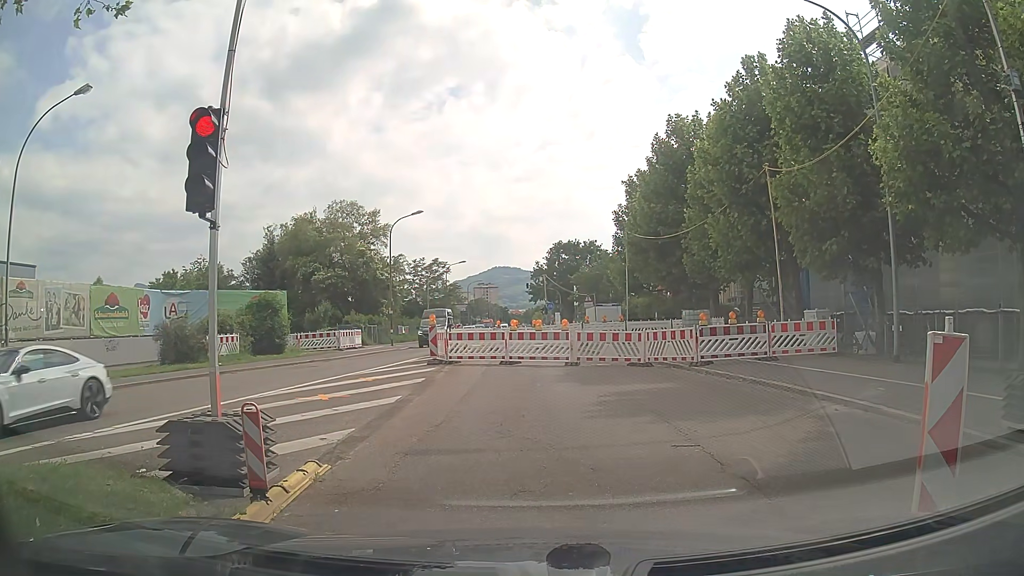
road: secondary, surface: asphalt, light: Day
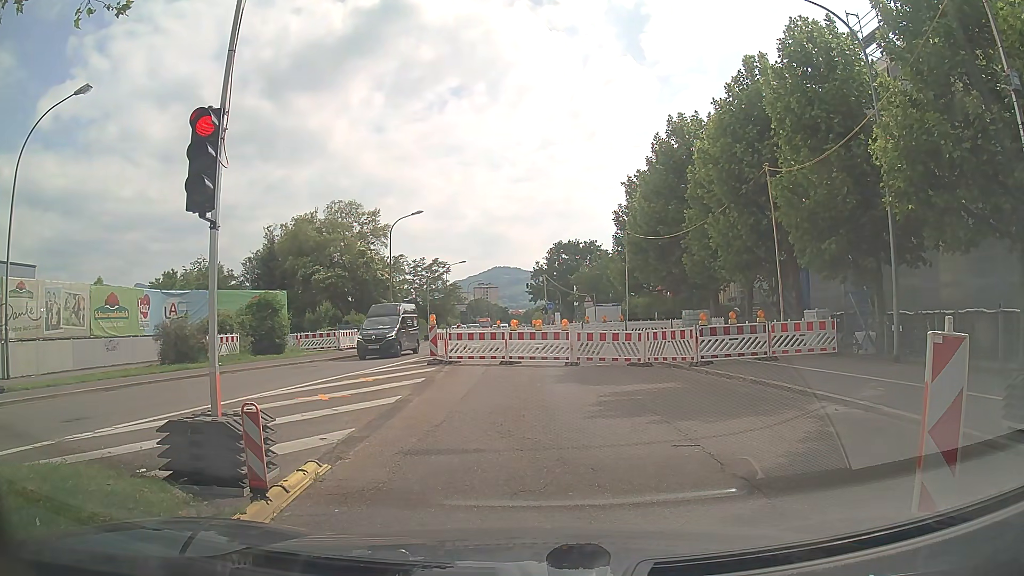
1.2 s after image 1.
(0.0, 0.0) m; 0°
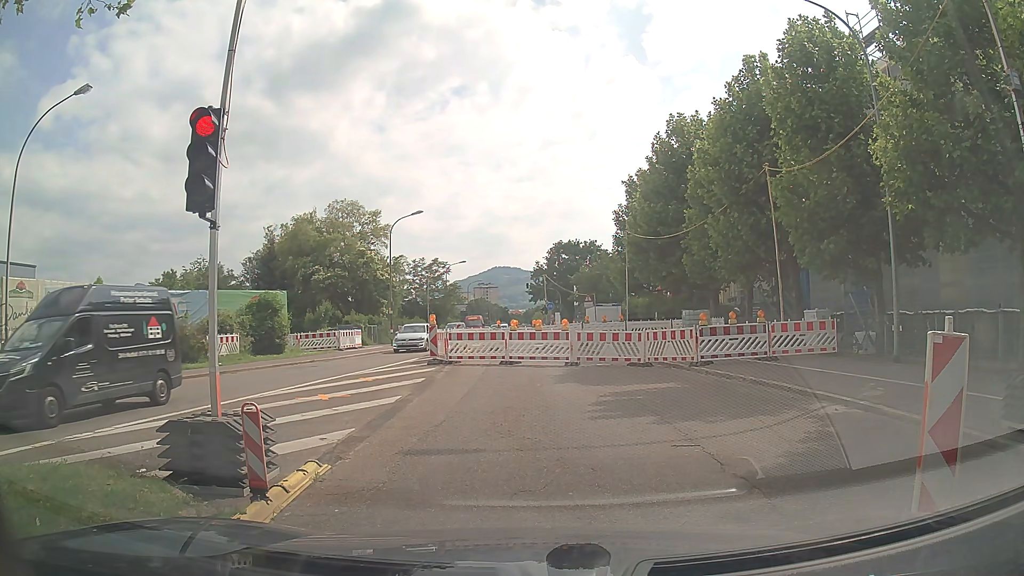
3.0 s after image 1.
(0.0, 0.0) m; 0°
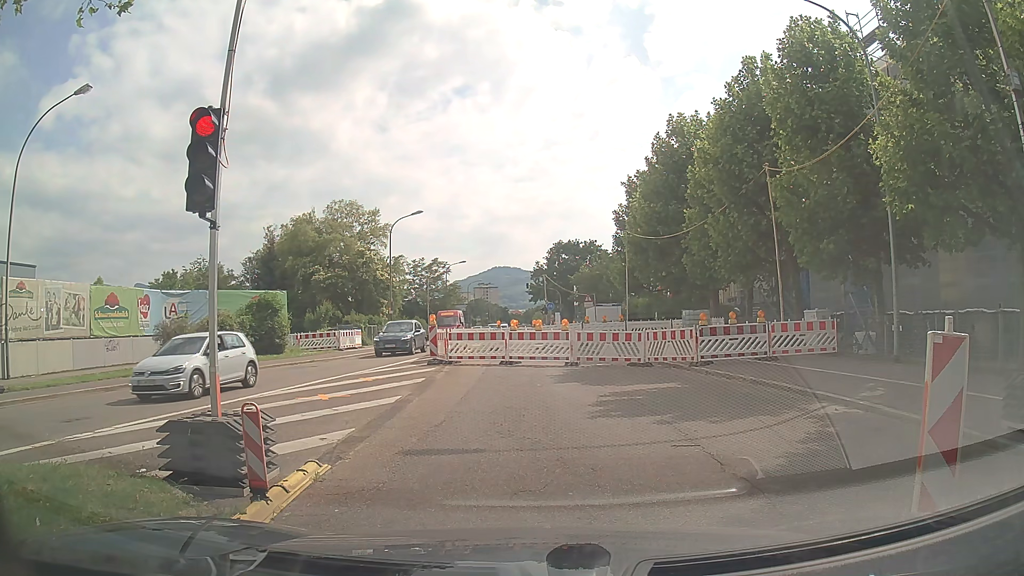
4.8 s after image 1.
(0.0, 0.0) m; 0°
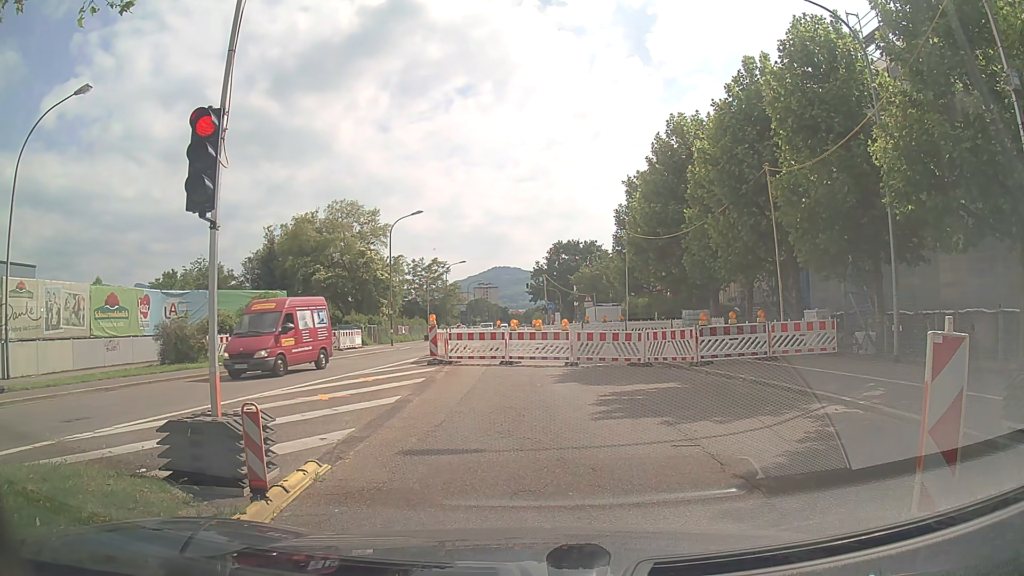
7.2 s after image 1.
(0.0, 0.0) m; 0°
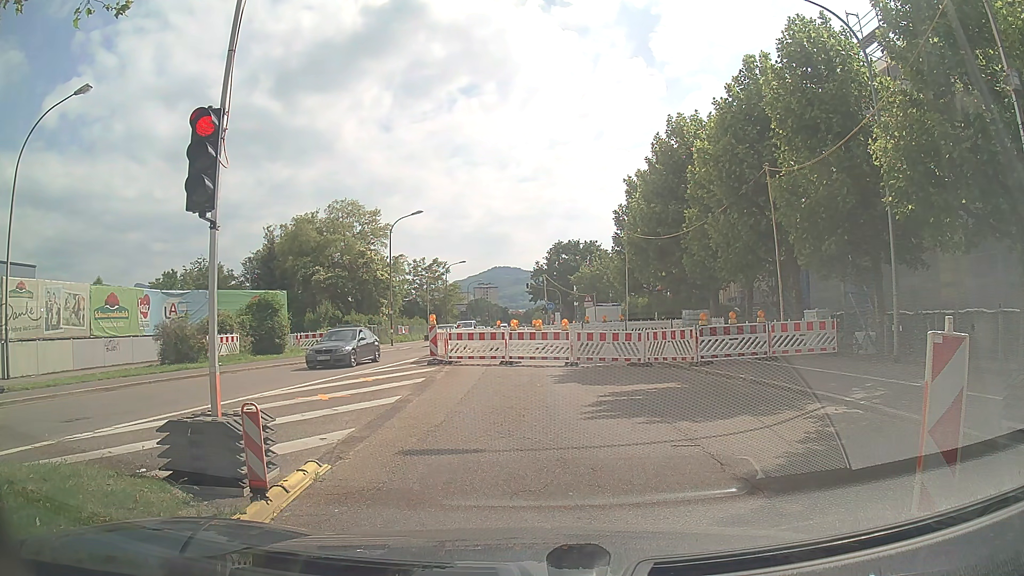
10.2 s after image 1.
(0.0, 0.0) m; 0°
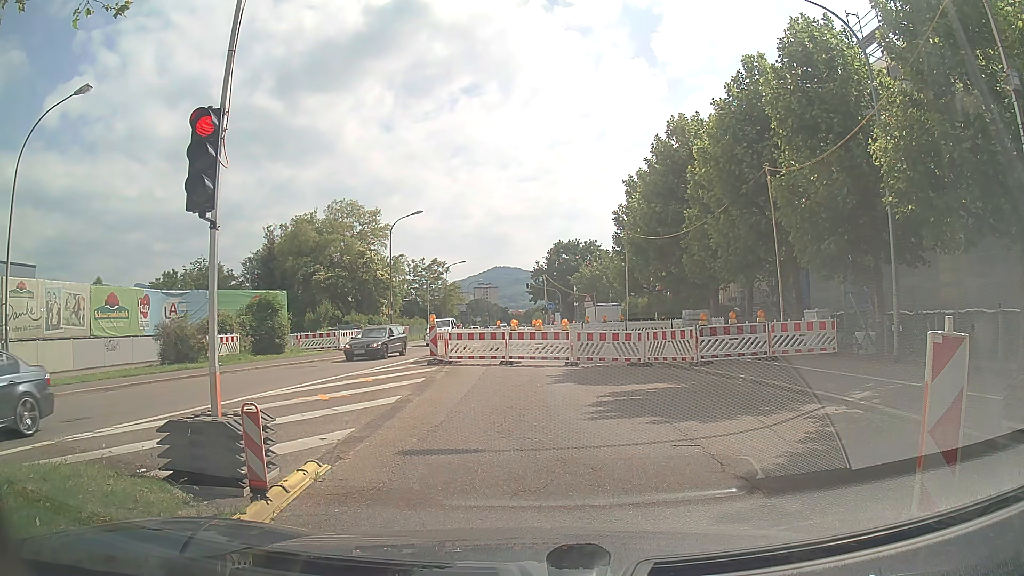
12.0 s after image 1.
(0.0, 0.0) m; 0°
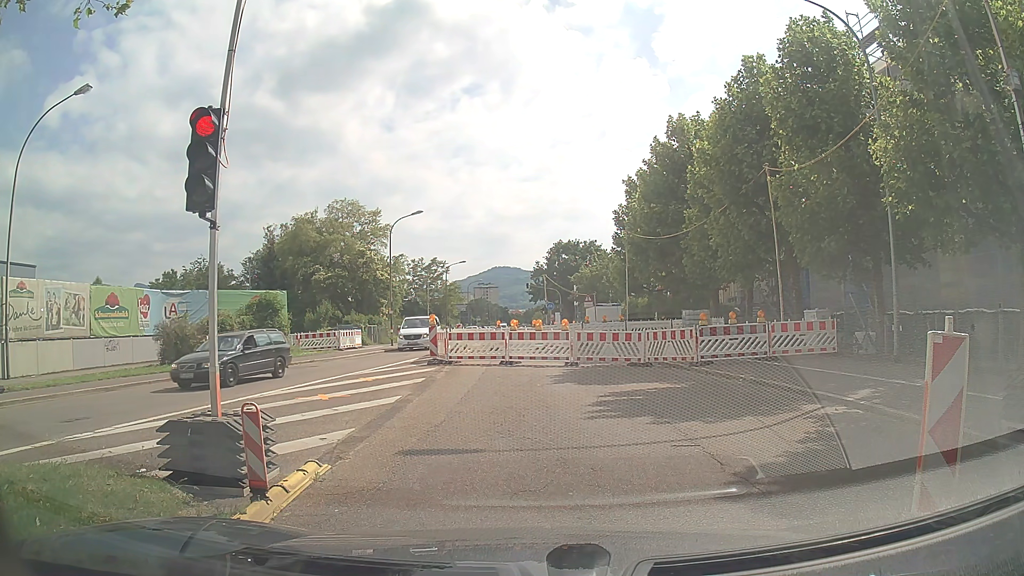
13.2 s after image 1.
(0.0, 0.0) m; 0°
